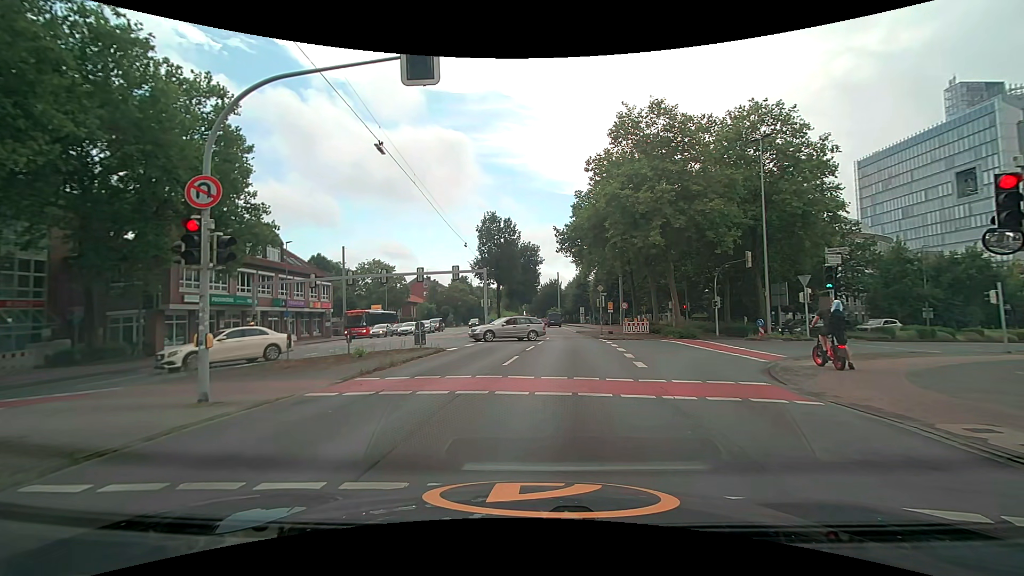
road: secondary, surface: asphalt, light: Day
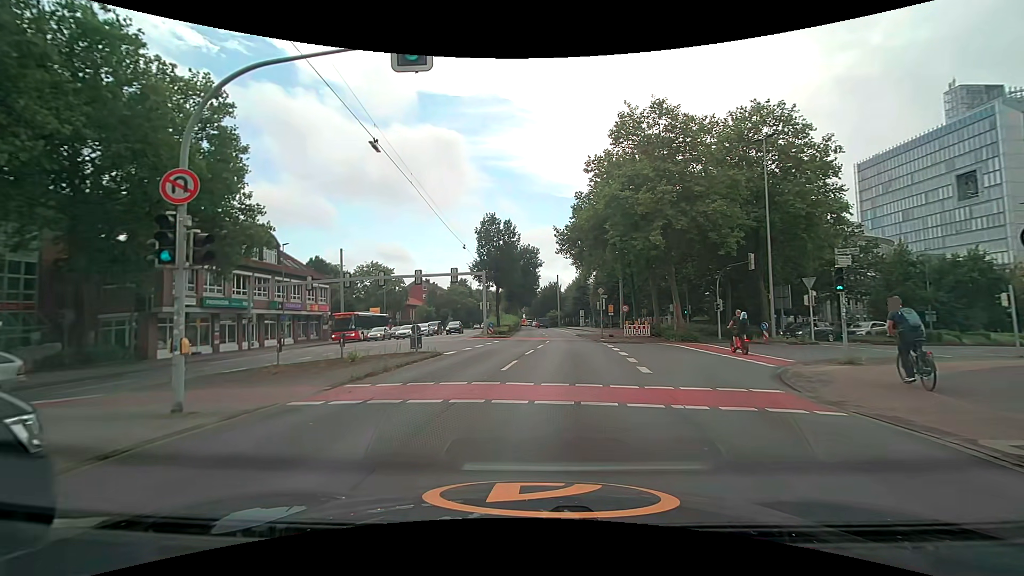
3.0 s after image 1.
(0.0, +0.6) m; 0°
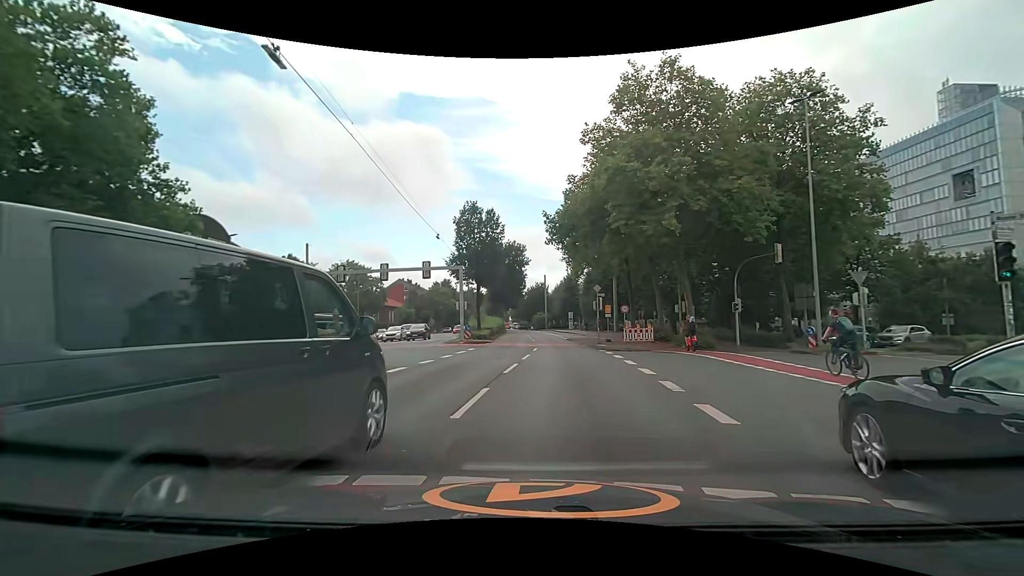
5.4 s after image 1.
(+0.2, +6.6) m; +3°
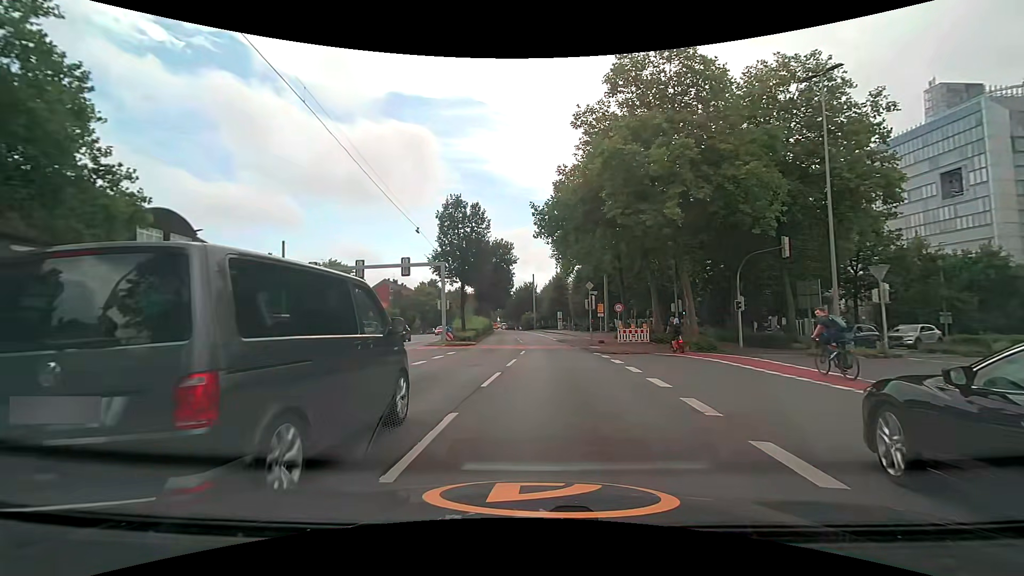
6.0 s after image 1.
(0.0, +2.7) m; +2°
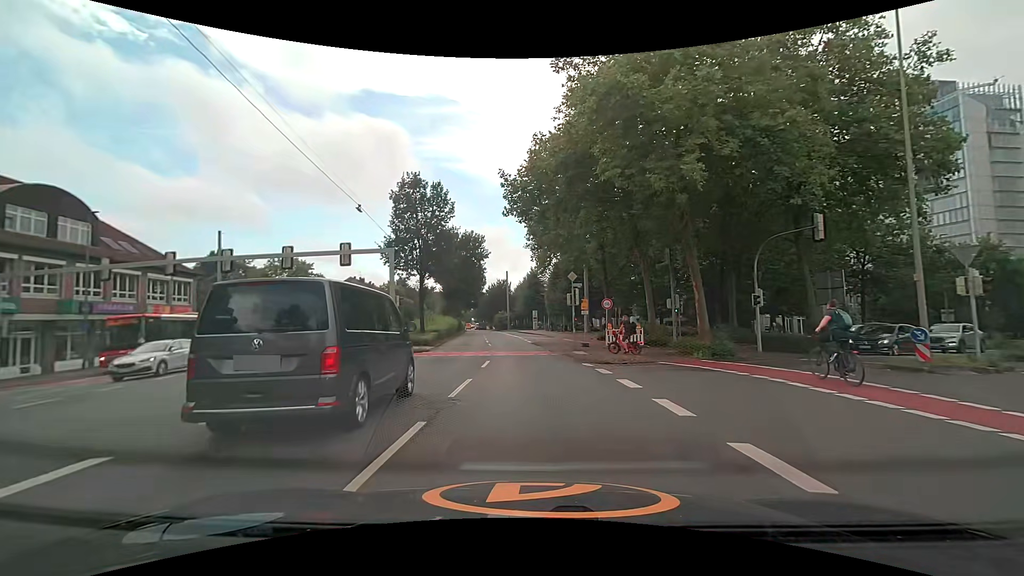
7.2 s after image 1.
(+0.2, +6.6) m; +3°
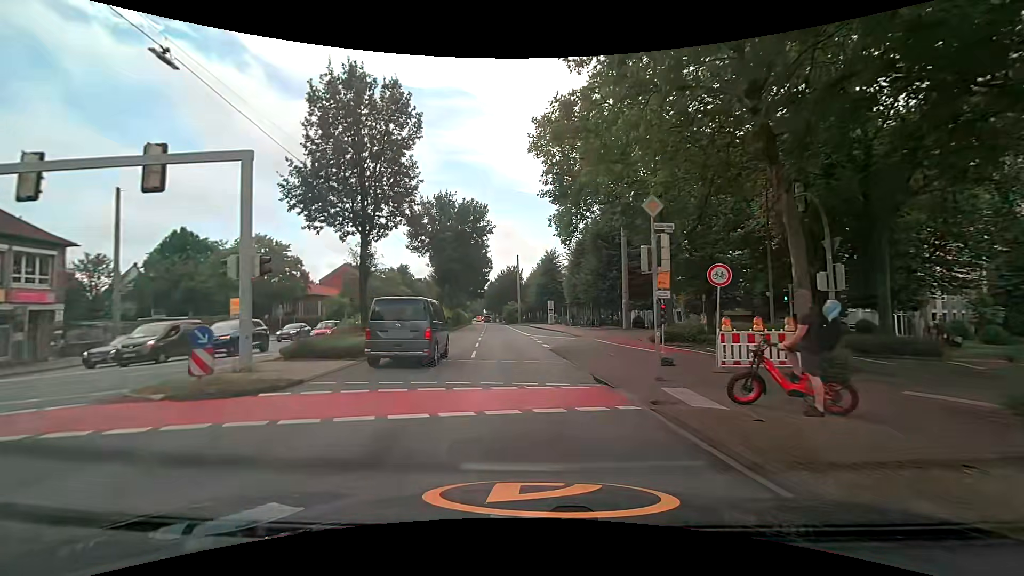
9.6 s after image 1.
(-0.2, +15.7) m; -2°
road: primary
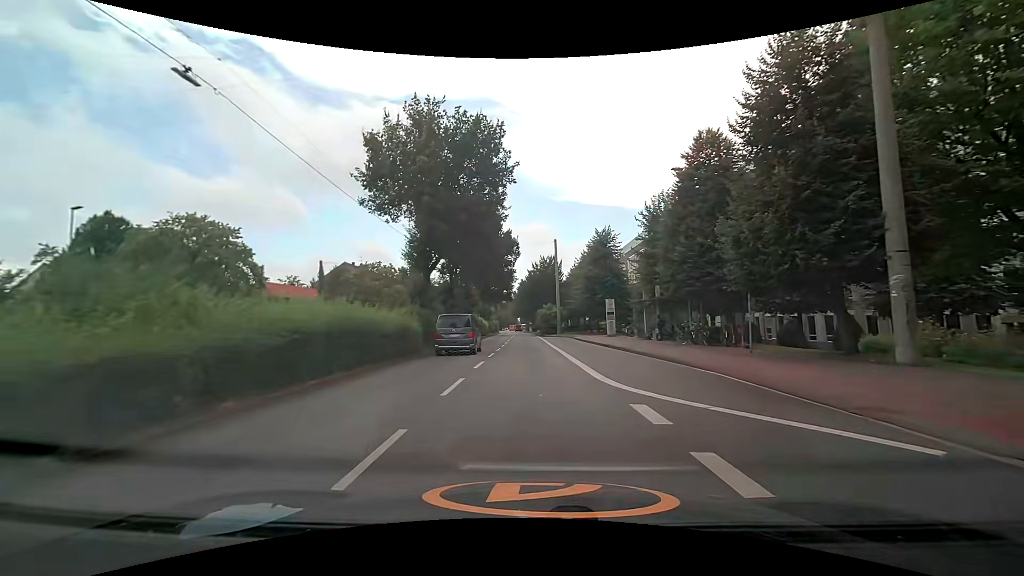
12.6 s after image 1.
(-1.1, +26.0) m; -5°
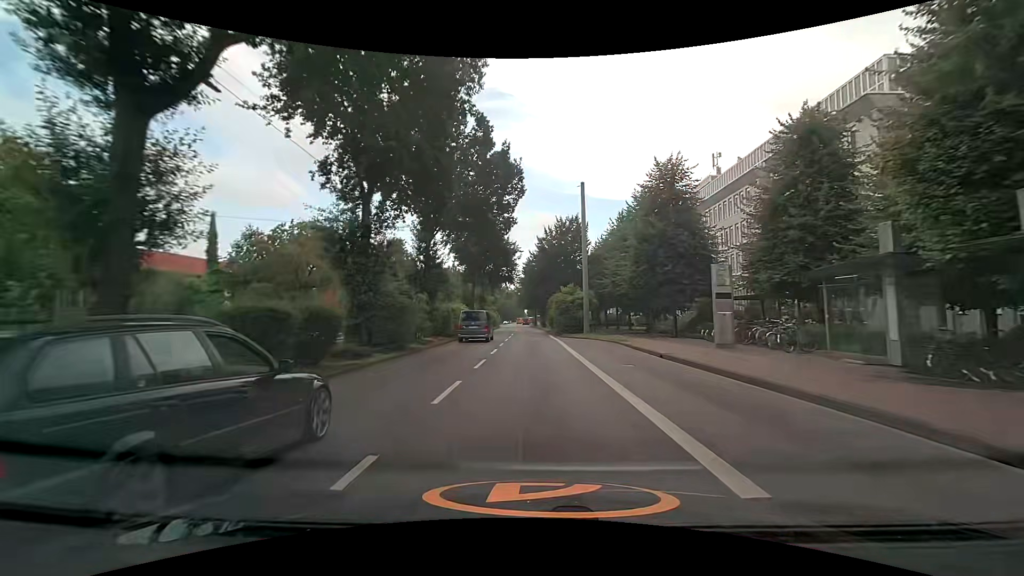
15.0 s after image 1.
(0.0, +25.3) m; 0°
(0, +10) (0, +20) (0, +30) (0, +40) (-1, +50) (-1, +60) (-1, +70) (-1, +80) (-1, +90) (-2, +100) m
